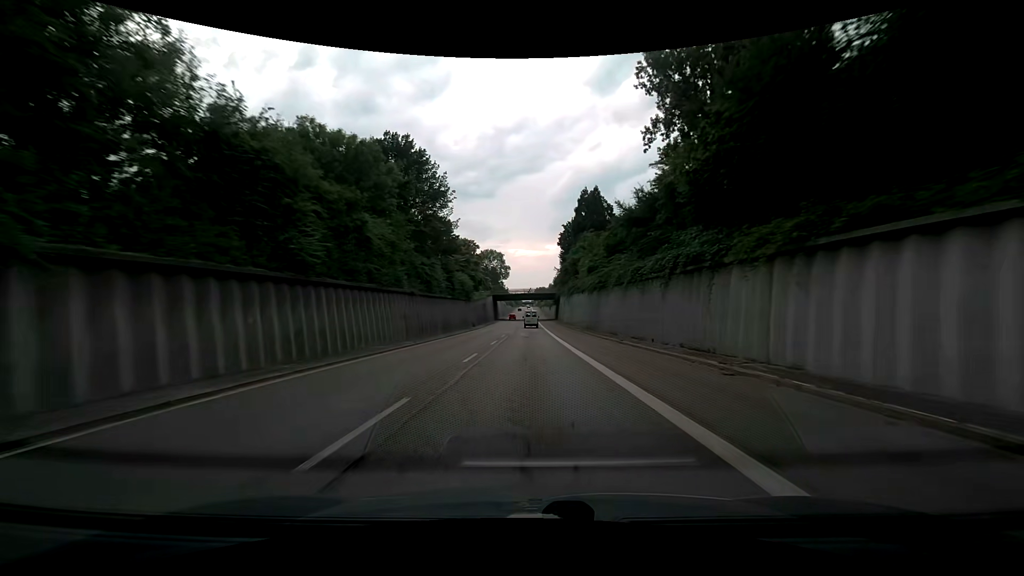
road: trunk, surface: asphalt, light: Day
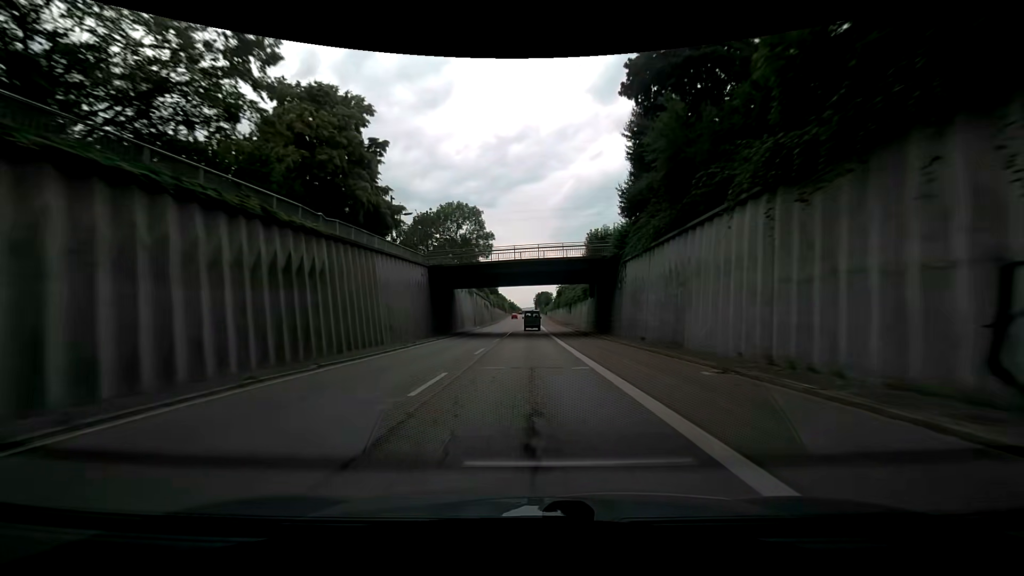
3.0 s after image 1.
(0.0, +75.8) m; 0°
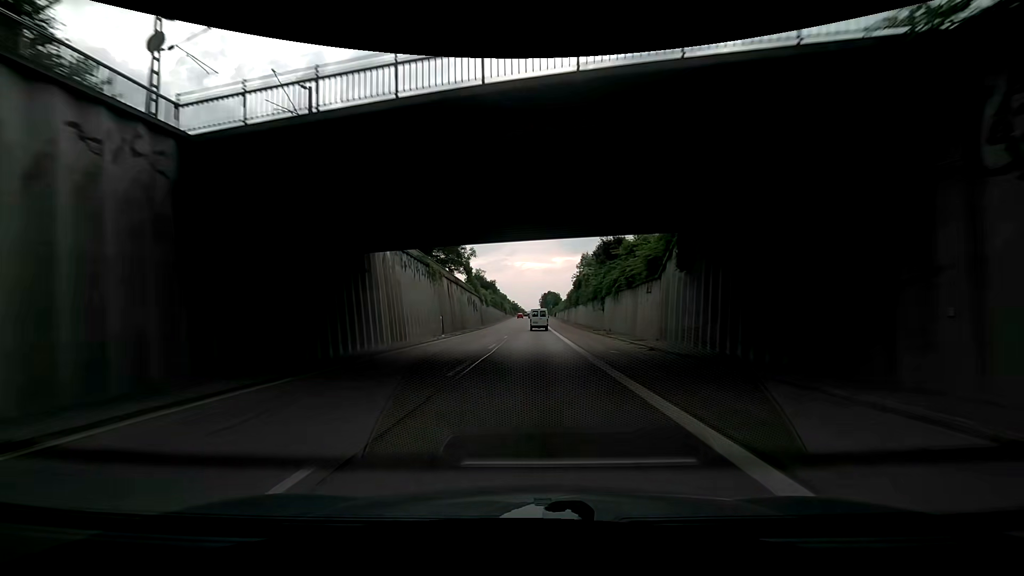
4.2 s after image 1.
(-0.1, +31.3) m; 0°
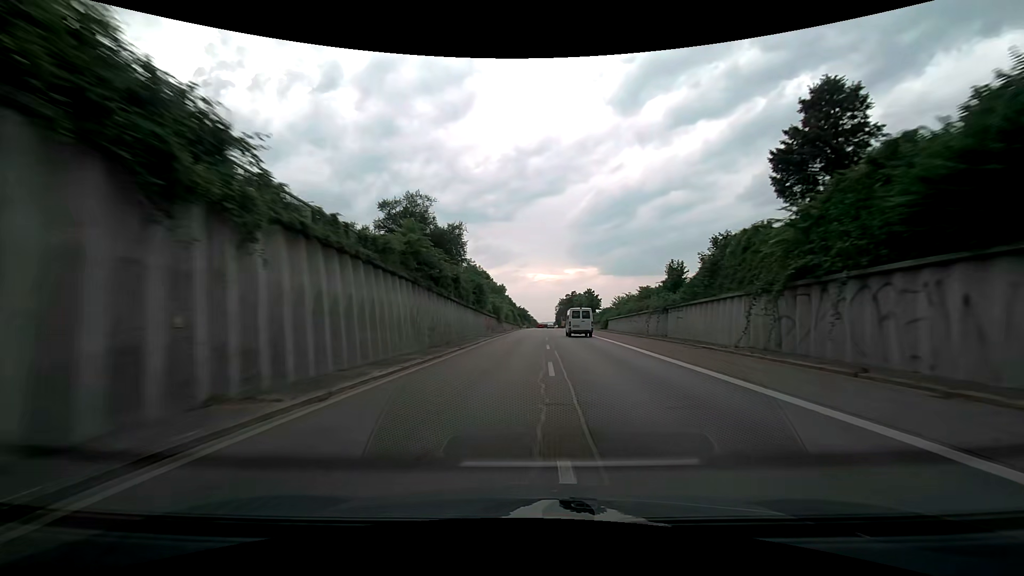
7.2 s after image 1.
(-2.4, +80.2) m; -2°
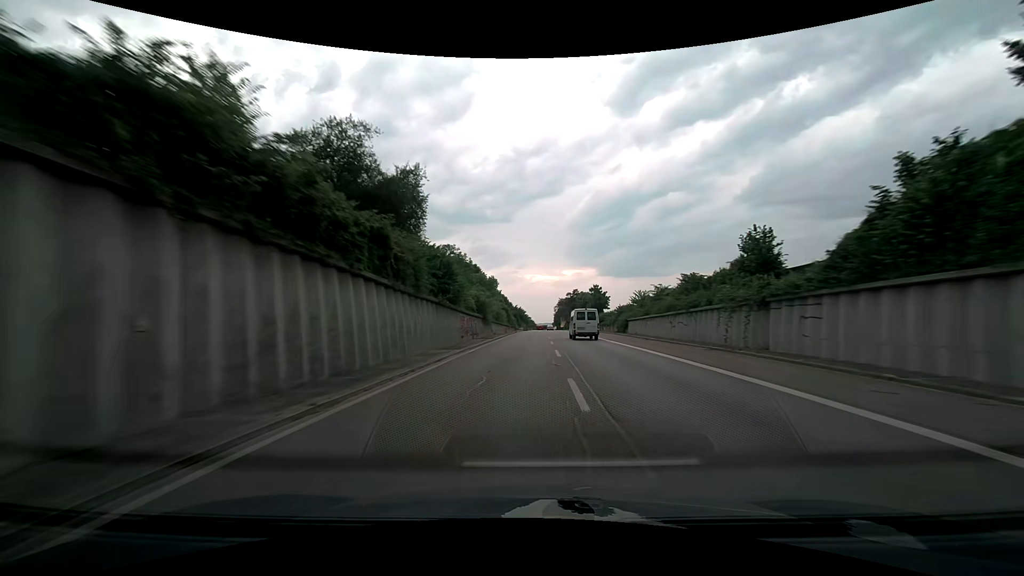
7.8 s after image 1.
(+0.1, +16.2) m; +1°
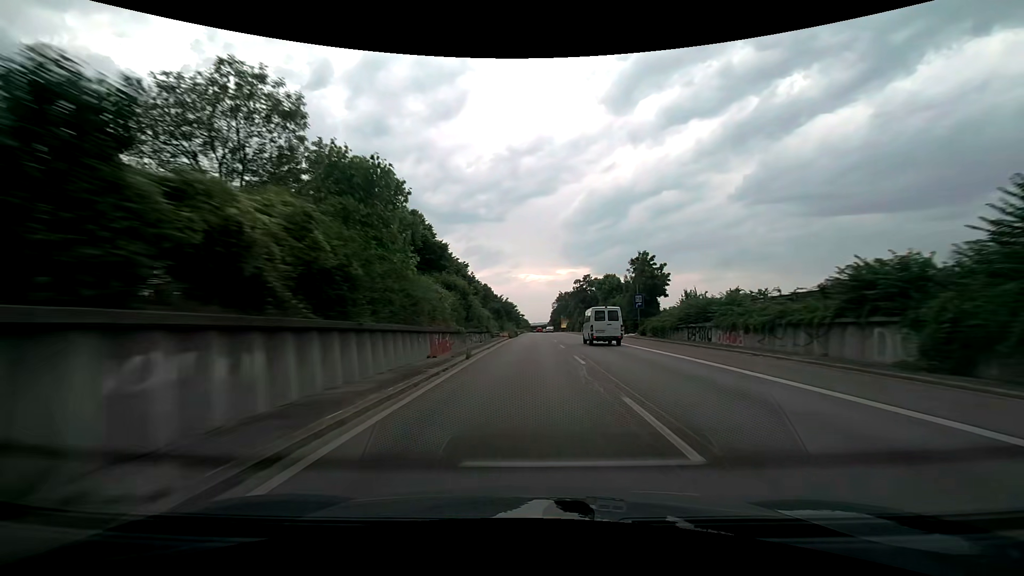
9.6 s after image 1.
(+0.4, +48.2) m; +1°
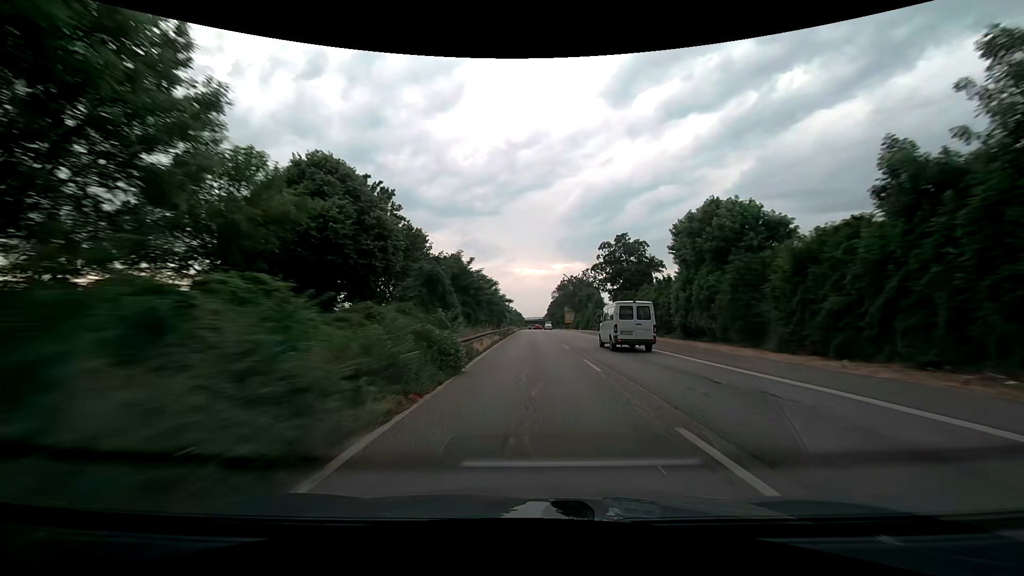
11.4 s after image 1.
(+0.3, +48.3) m; +1°
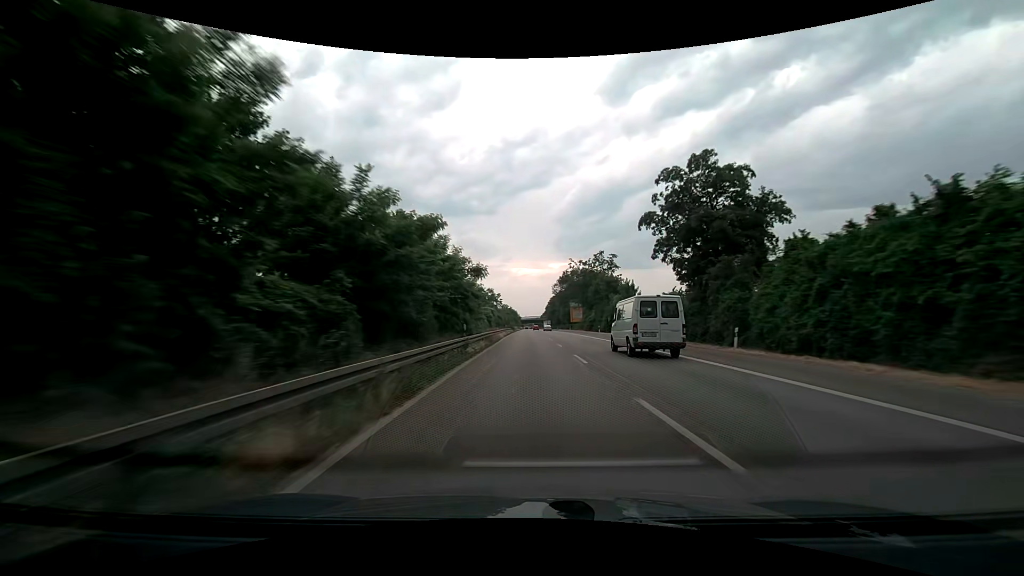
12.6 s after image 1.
(+0.1, +32.3) m; 0°
(0, +10) (0, +20) (0, +30) (0, +40) (0, +50) (0, +60) (0, +70) (0, +80) (0, +90) (0, +100) m
